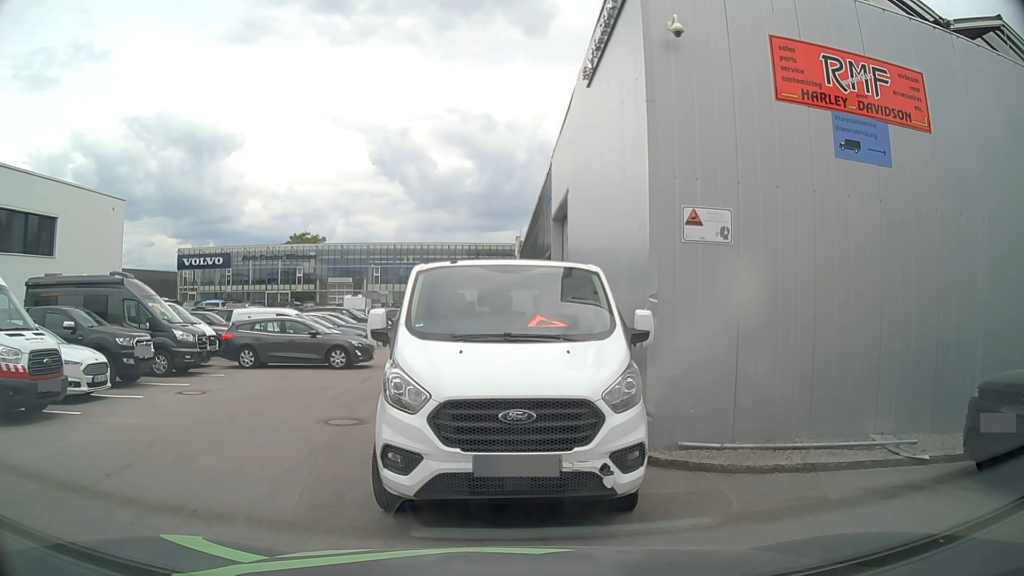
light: Day
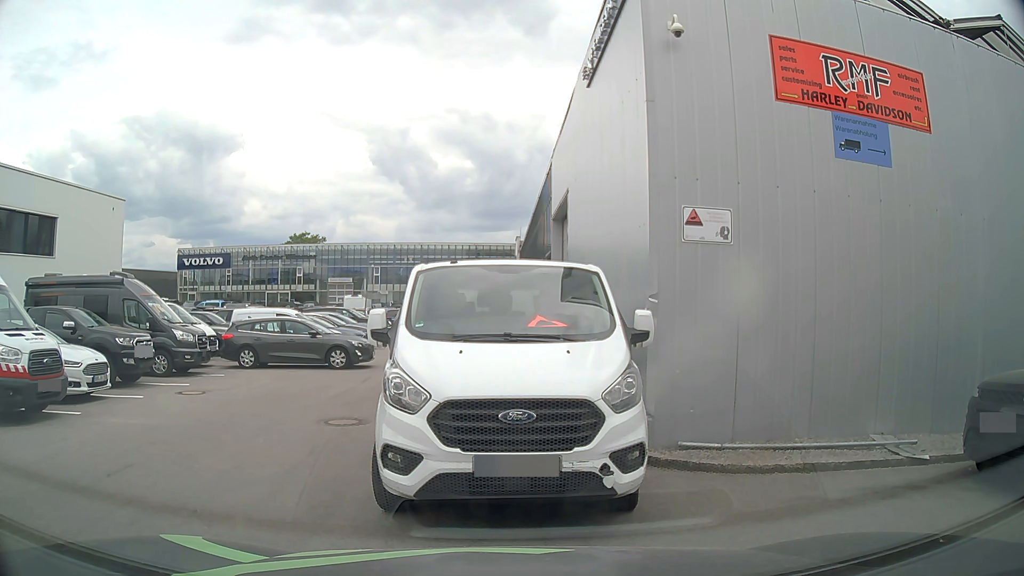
(0.0, 0.0) m; 0°
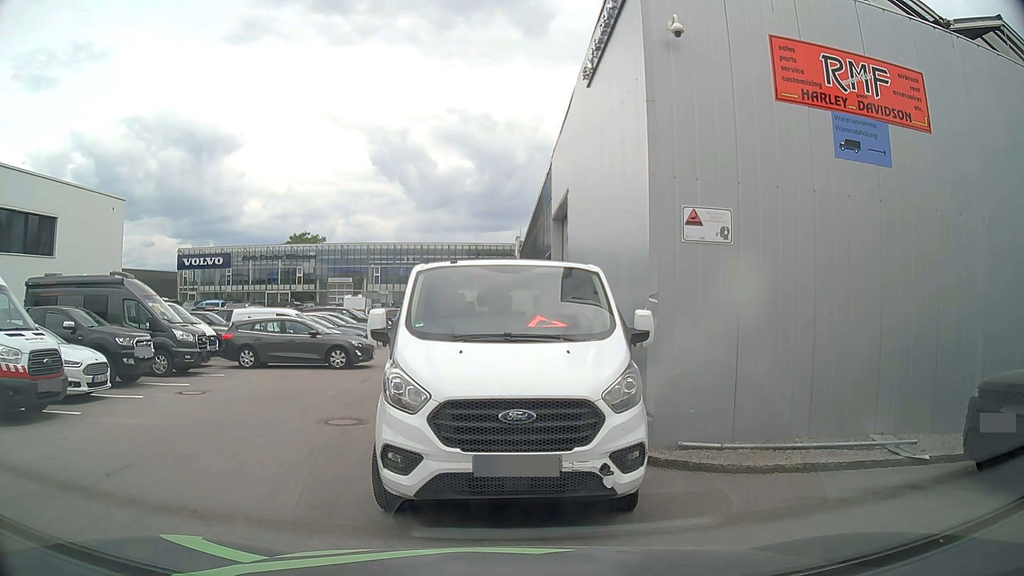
(0.0, 0.0) m; 0°
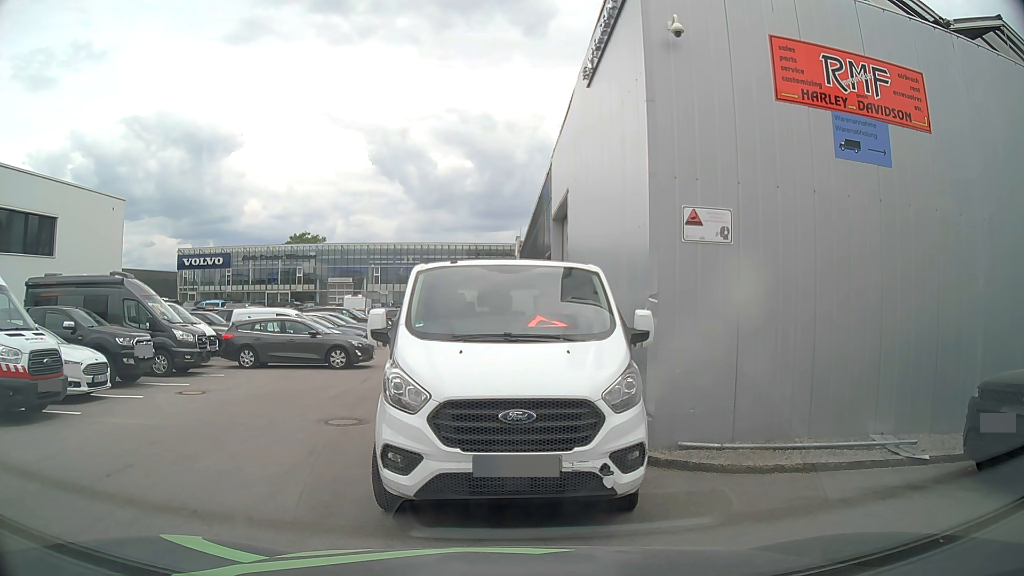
(0.0, 0.0) m; 0°
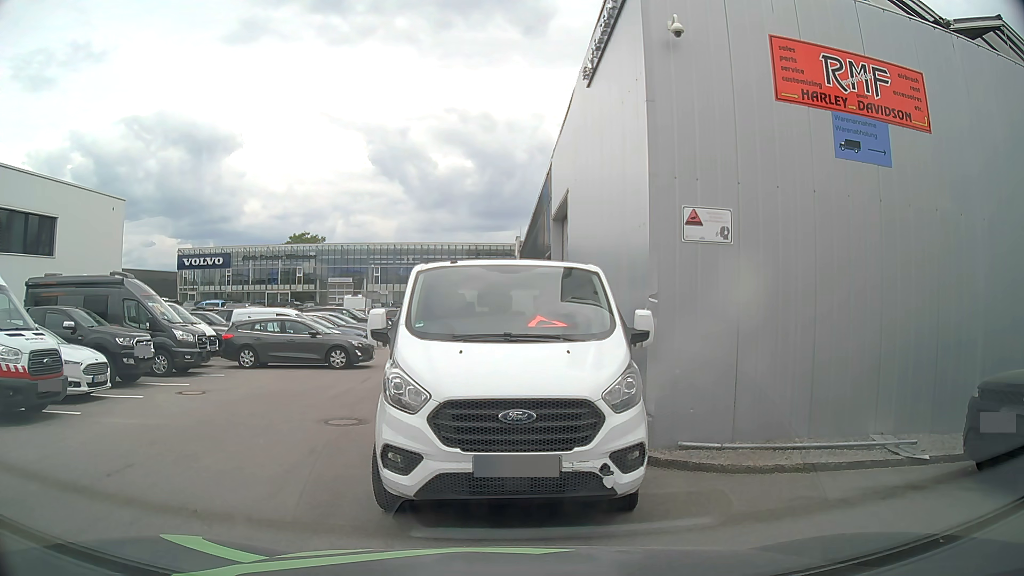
(0.0, 0.0) m; 0°
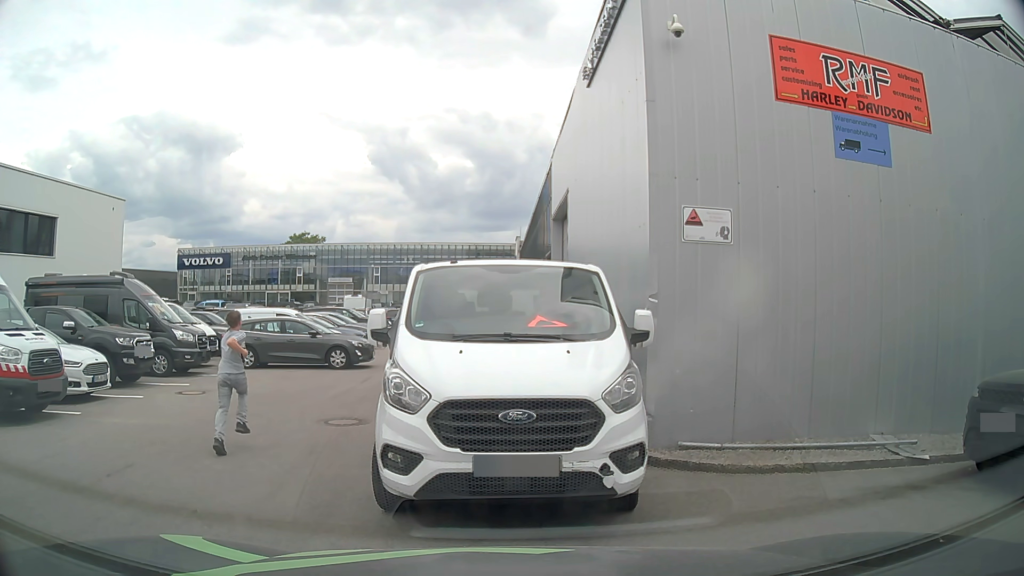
(0.0, 0.0) m; 0°
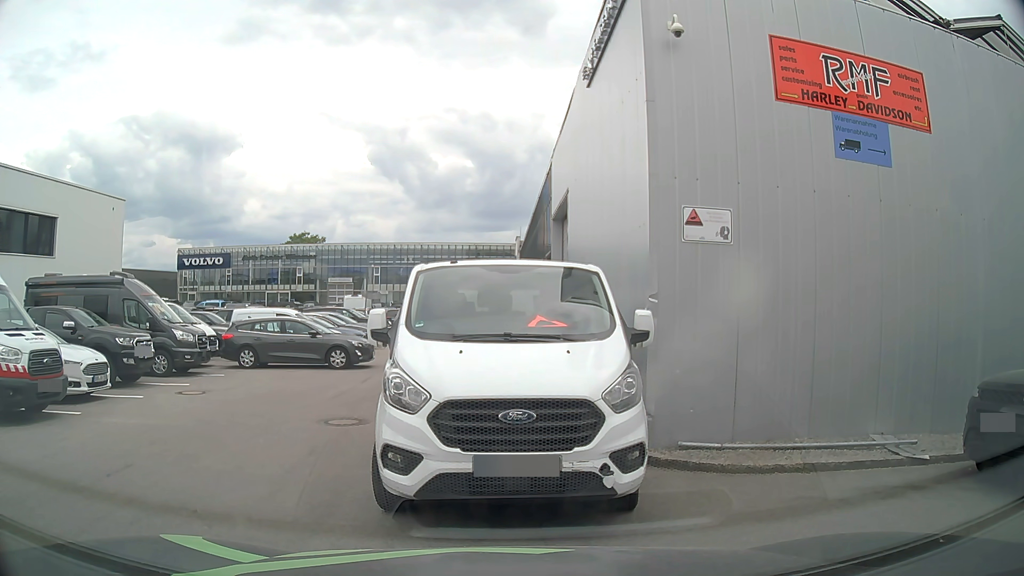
(0.0, 0.0) m; 0°
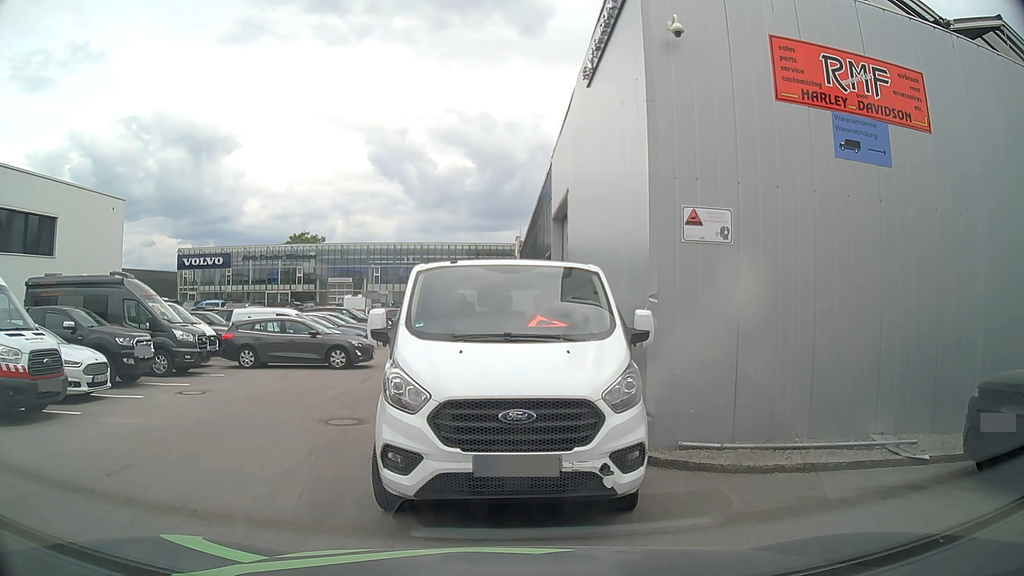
(0.0, 0.0) m; 0°
